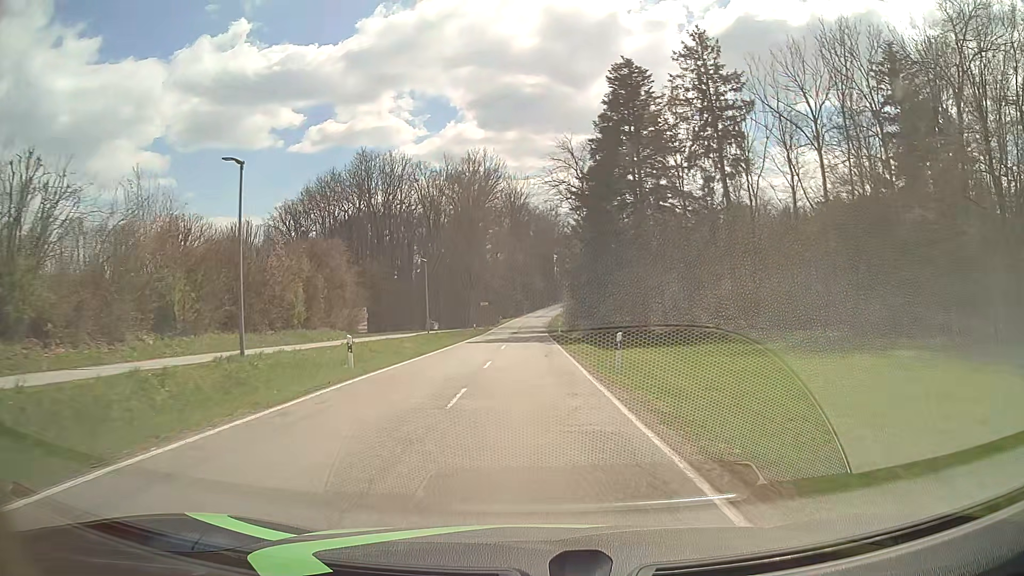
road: tertiary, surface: asphalt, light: Day
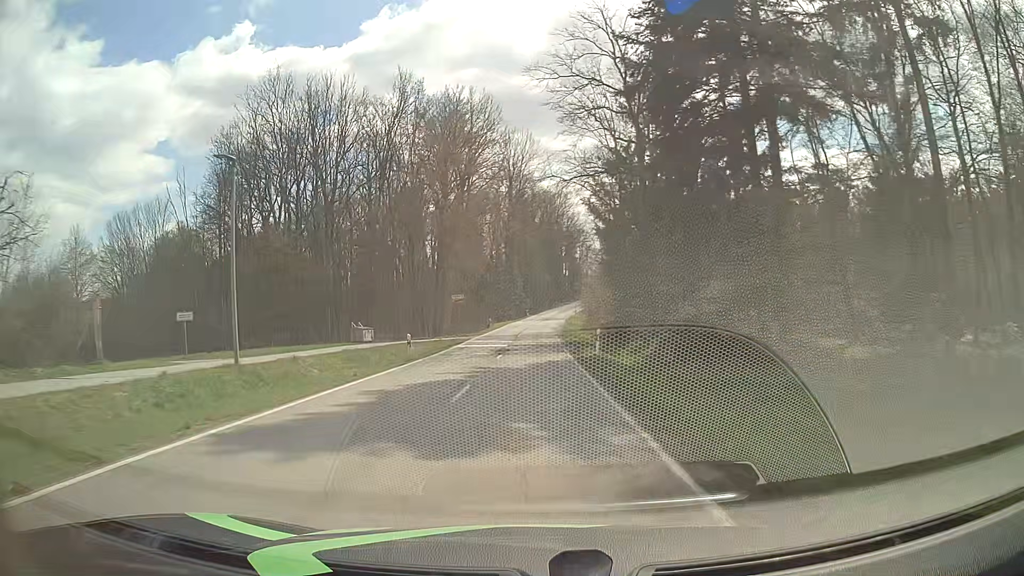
(-0.1, +31.0) m; -1°
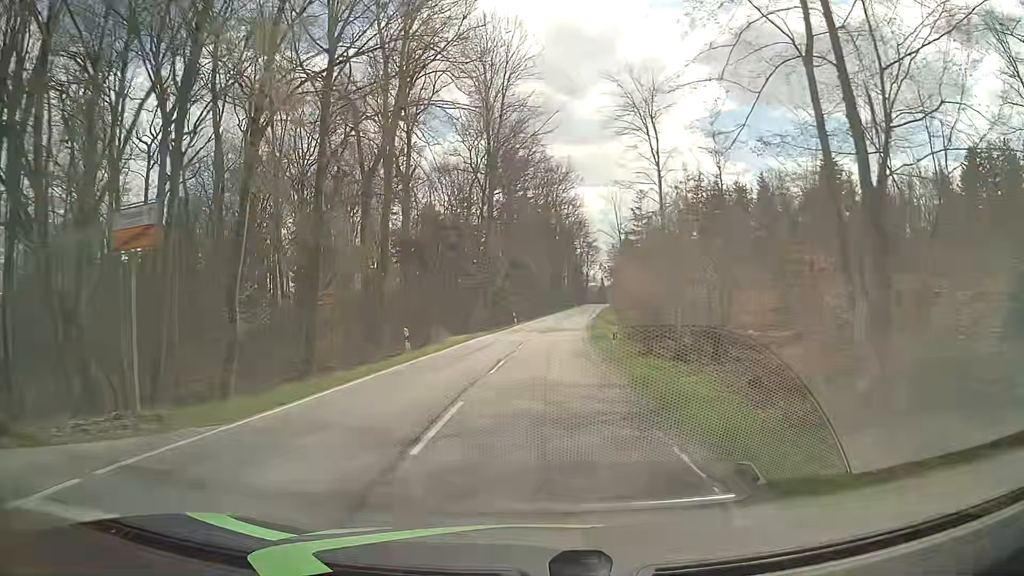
(0.0, +39.1) m; +1°
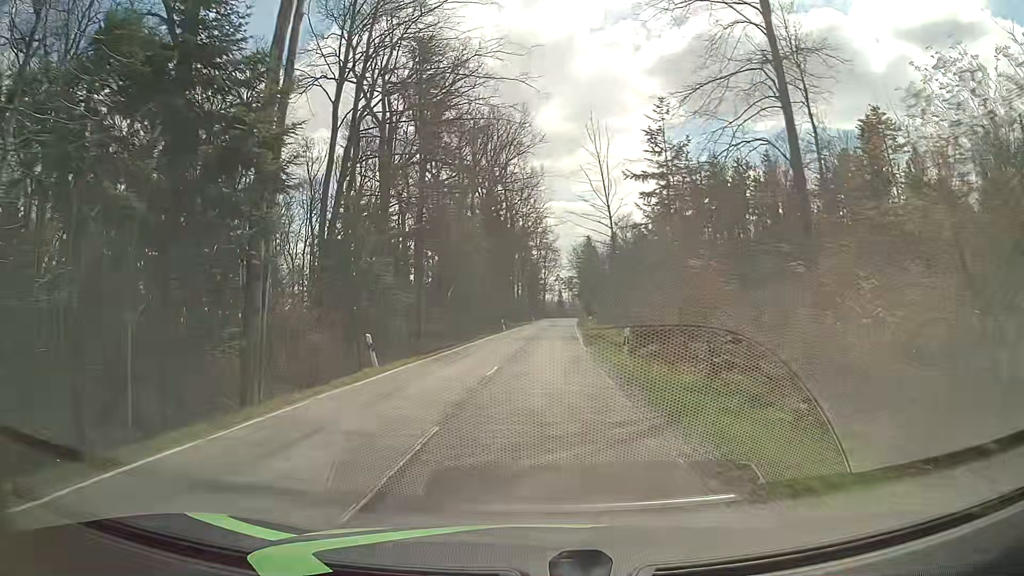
(+1.5, +38.6) m; +4°
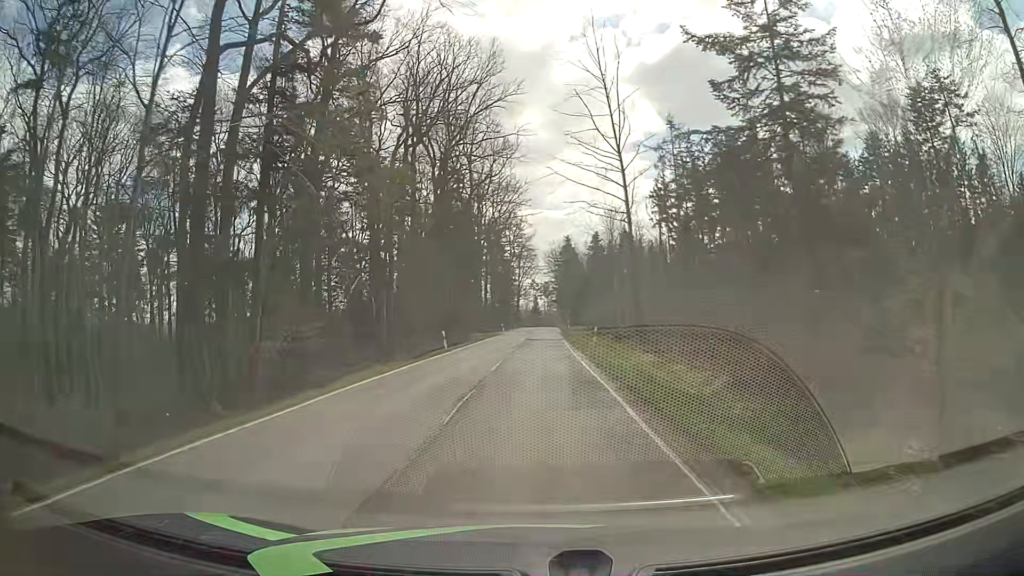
(+0.6, +23.1) m; +3°
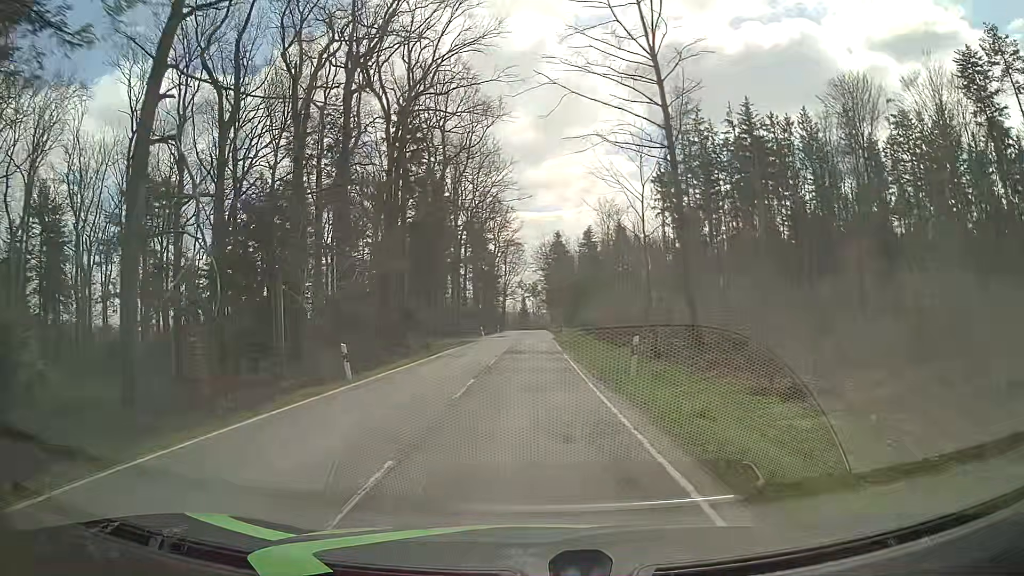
(+0.2, +15.4) m; +1°
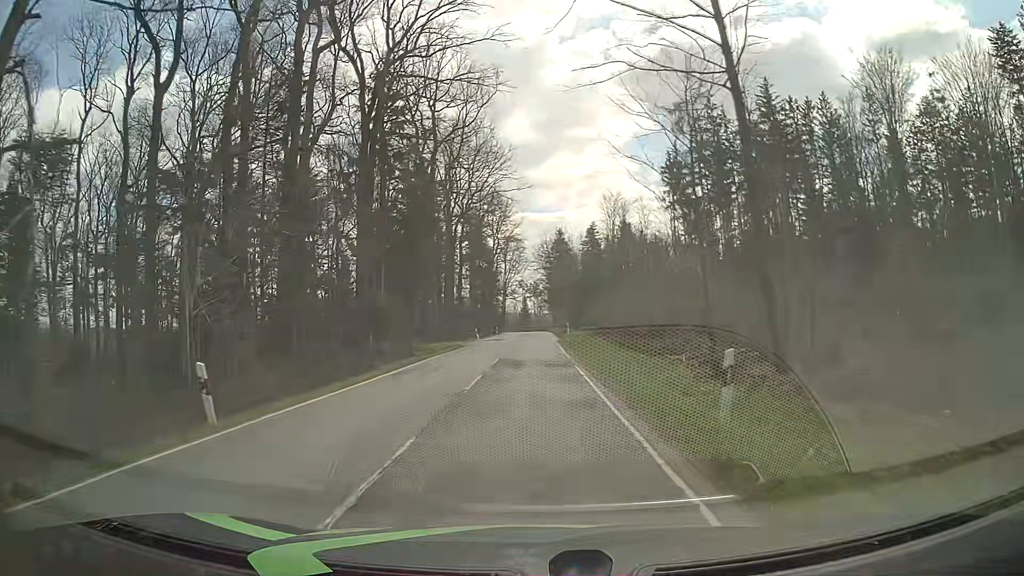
(0.0, +7.7) m; 0°
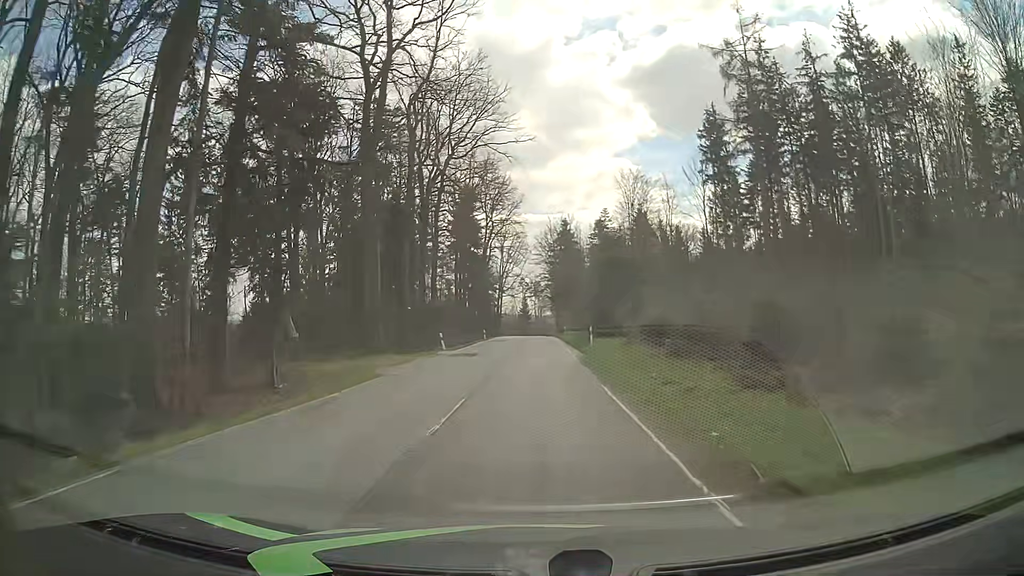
(0.0, +23.2) m; 0°
(0, +10) (0, +20) (0, +30) (0, +40) (0, +50) (+1, +60) (+1, +70) (+1, +80) (+1, +90) (+1, +100) m
